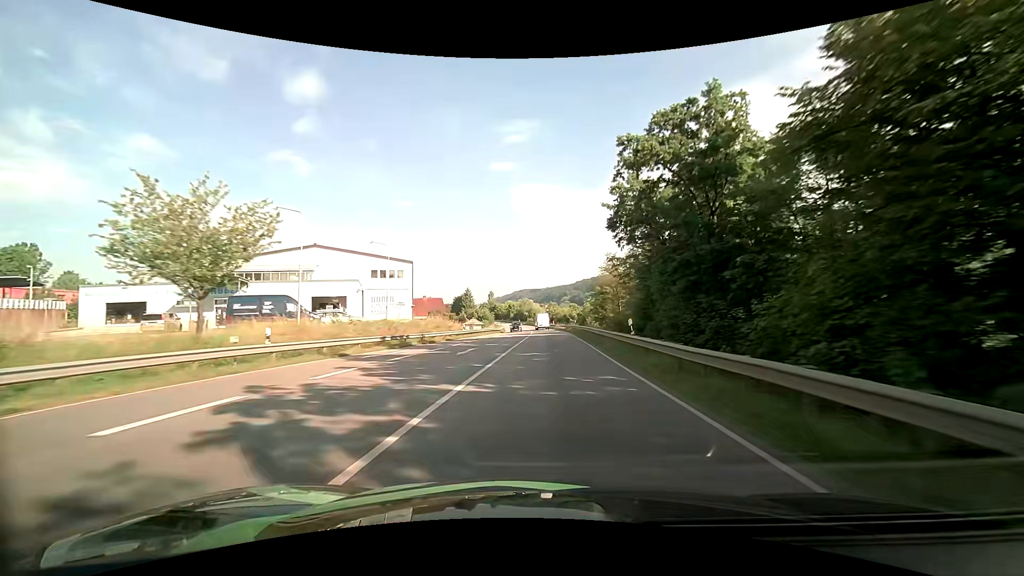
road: primary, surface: asphalt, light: Day
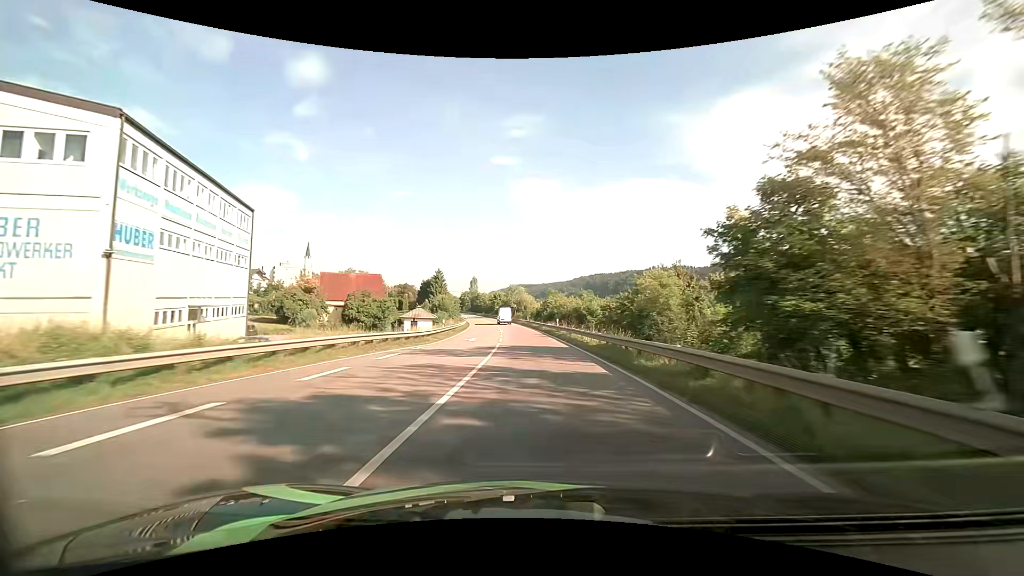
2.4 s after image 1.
(+0.9, +48.9) m; +1°
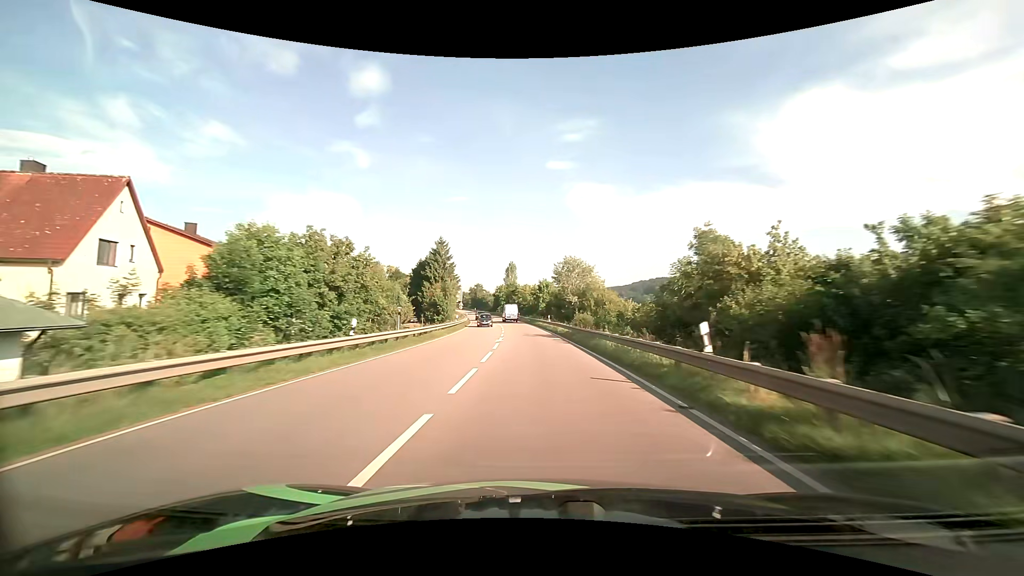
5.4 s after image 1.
(-3.3, +64.0) m; -6°
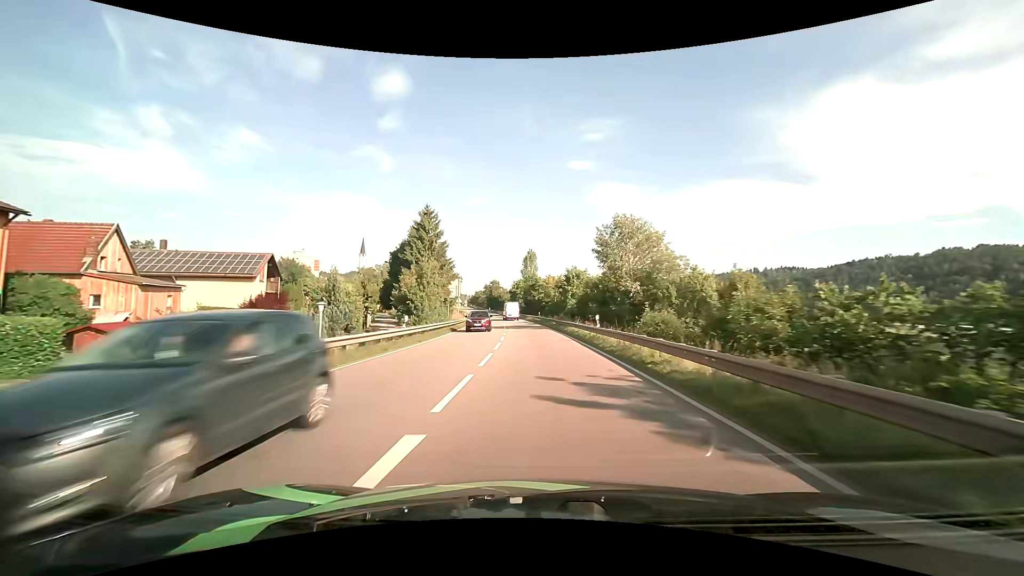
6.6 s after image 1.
(-0.7, +25.9) m; -3°
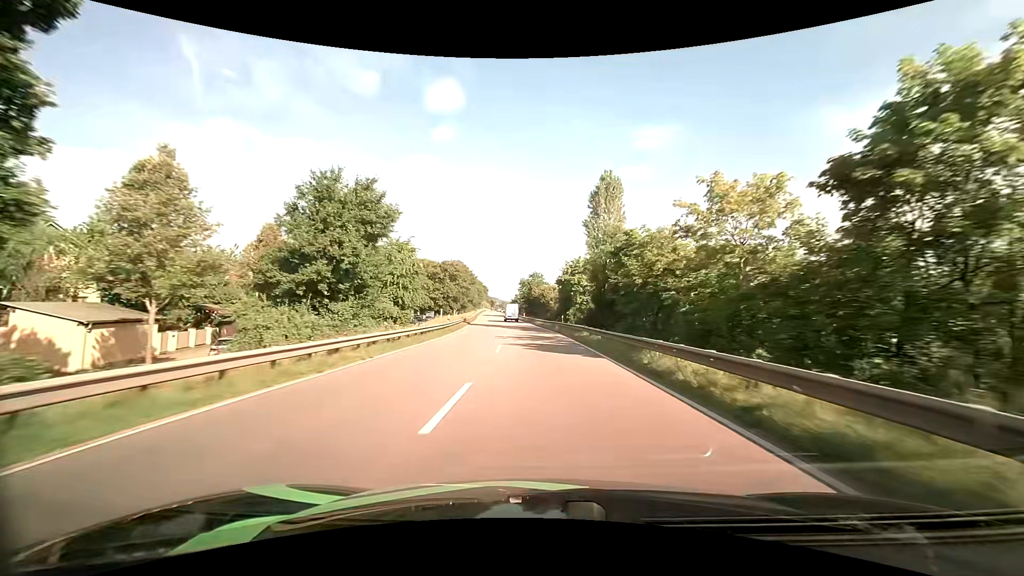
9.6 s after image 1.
(-3.2, +61.5) m; -6°
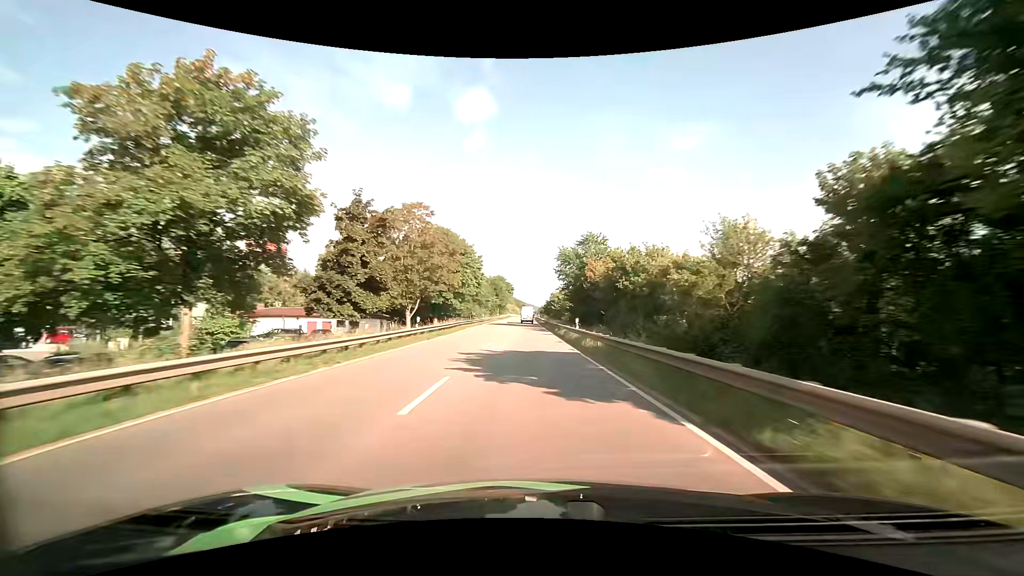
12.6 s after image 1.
(-2.6, +60.4) m; -4°
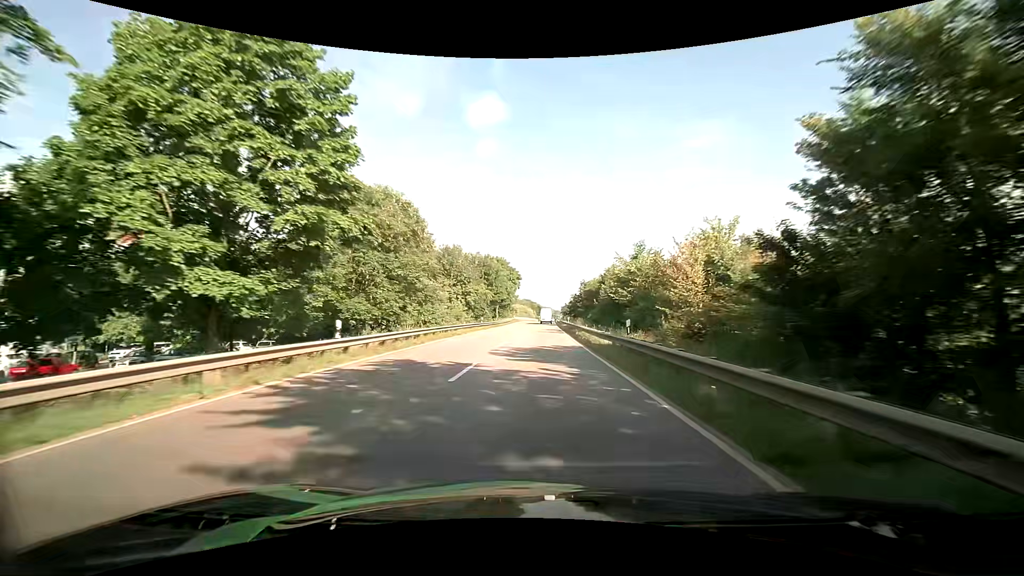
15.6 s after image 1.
(-1.4, +59.0) m; -2°
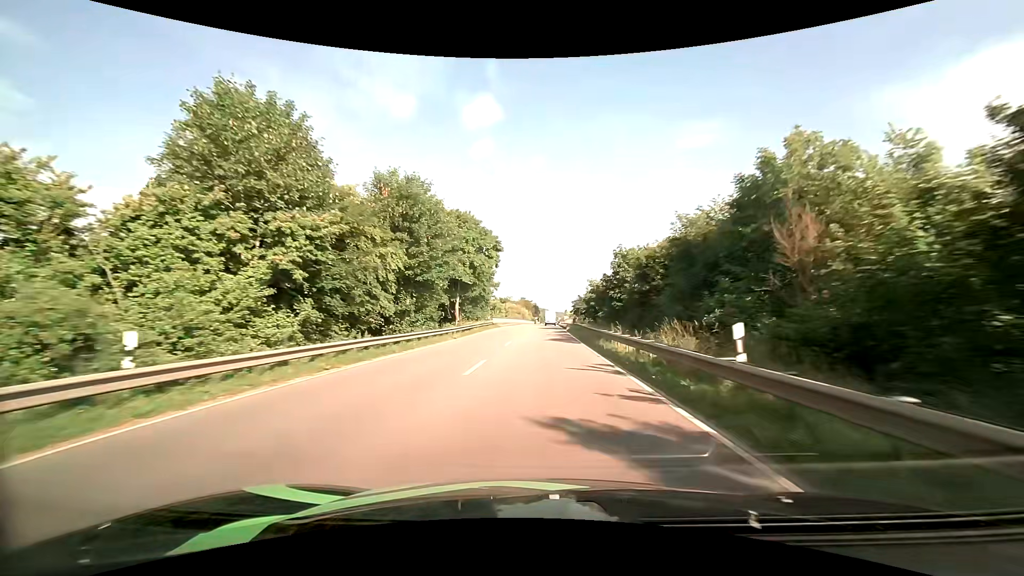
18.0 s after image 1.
(+0.3, +46.5) m; 0°
(0, +10) (0, +20) (0, +30) (0, +40) (0, +50) (+1, +60) (+1, +70) (+1, +80) (+2, +90) (+2, +100) m
